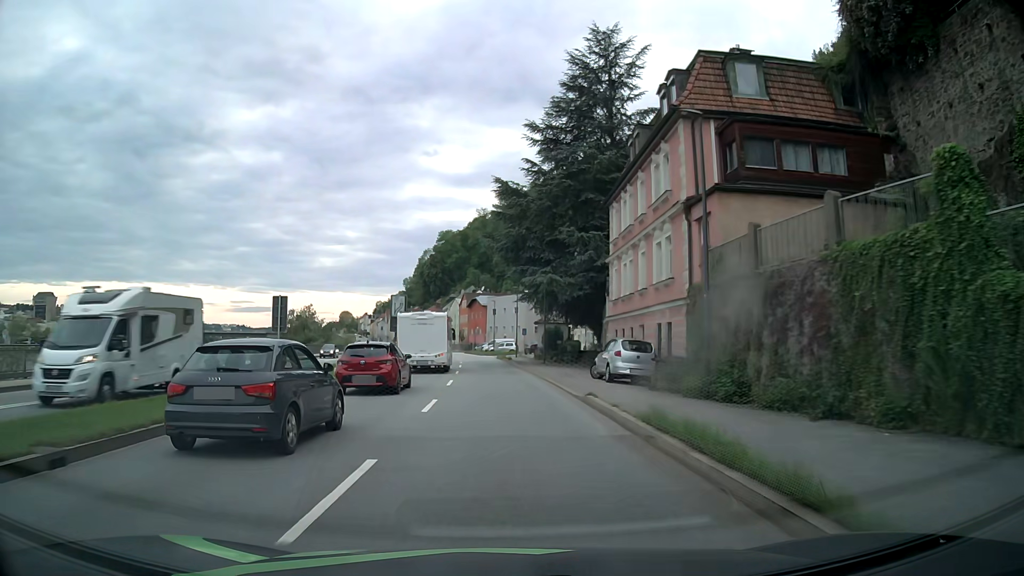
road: primary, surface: asphalt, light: Day
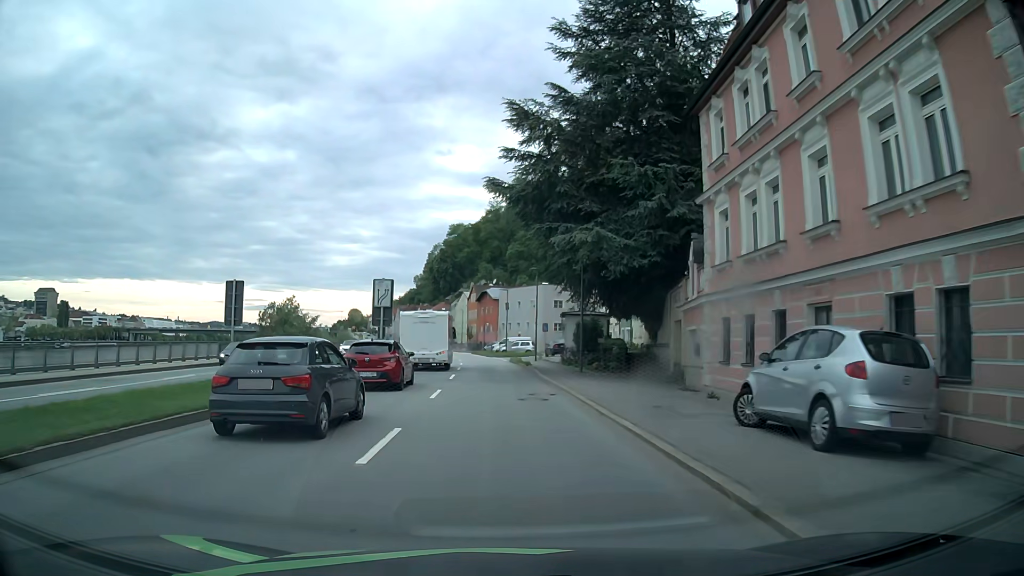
(-0.1, +15.2) m; -1°
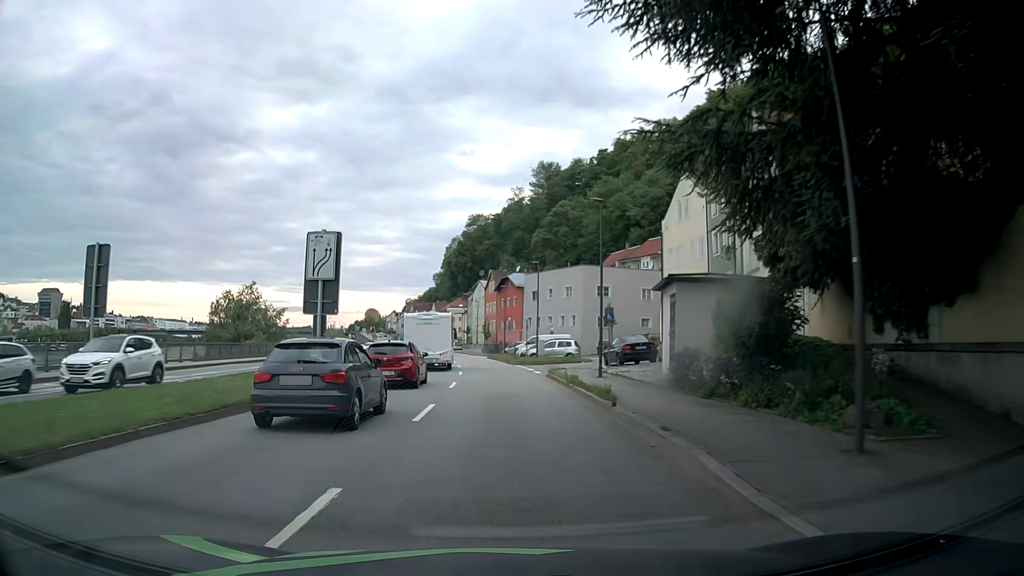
(-0.3, +22.8) m; -2°
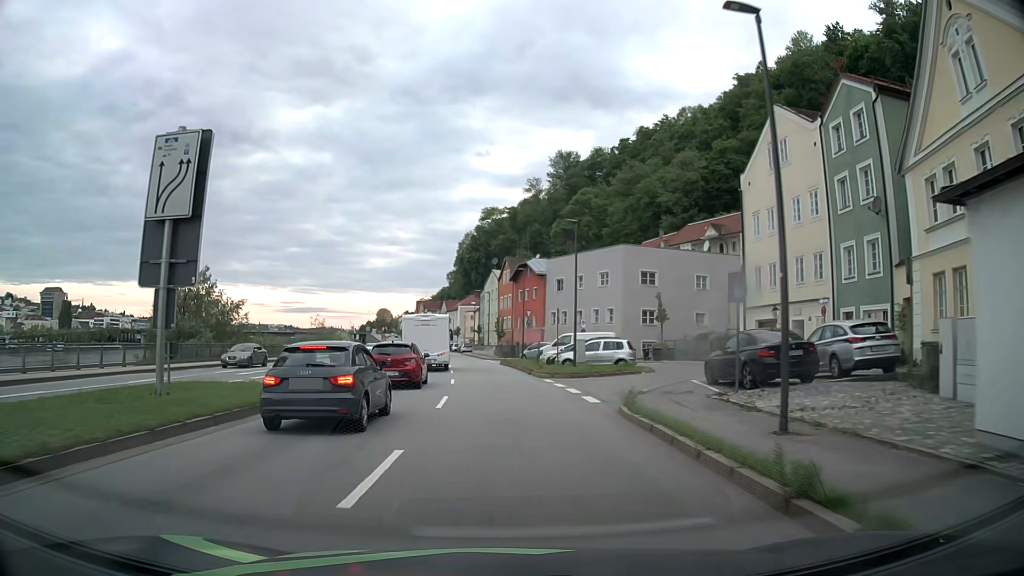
(-0.2, +15.2) m; -1°
(0, +10) (0, +20) (-1, +30) (-2, +40) (-2, +50) (-4, +60) (-5, +70) (-6, +80) (-7, +90) (-9, +100) m
